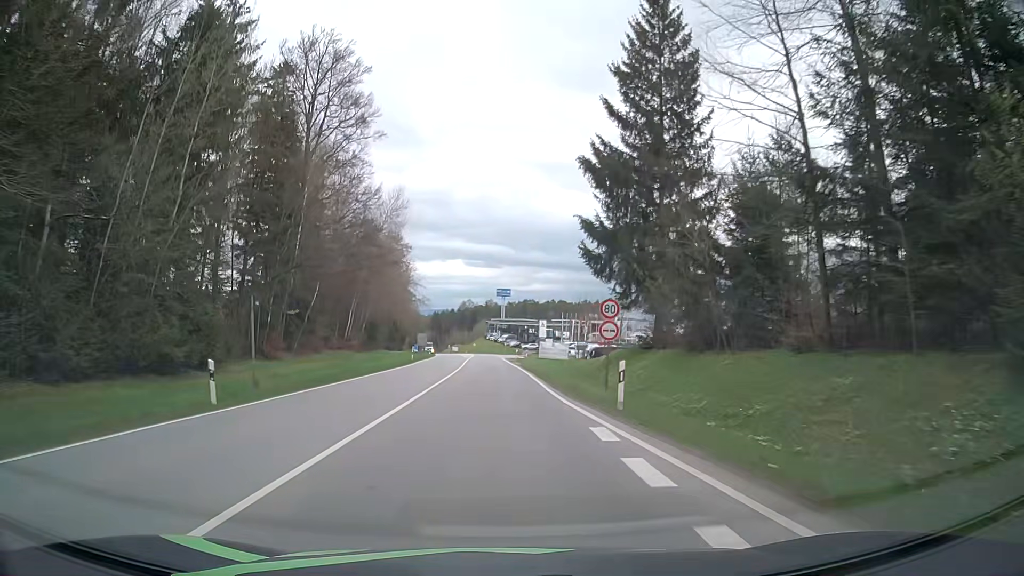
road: secondary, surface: asphalt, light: Day
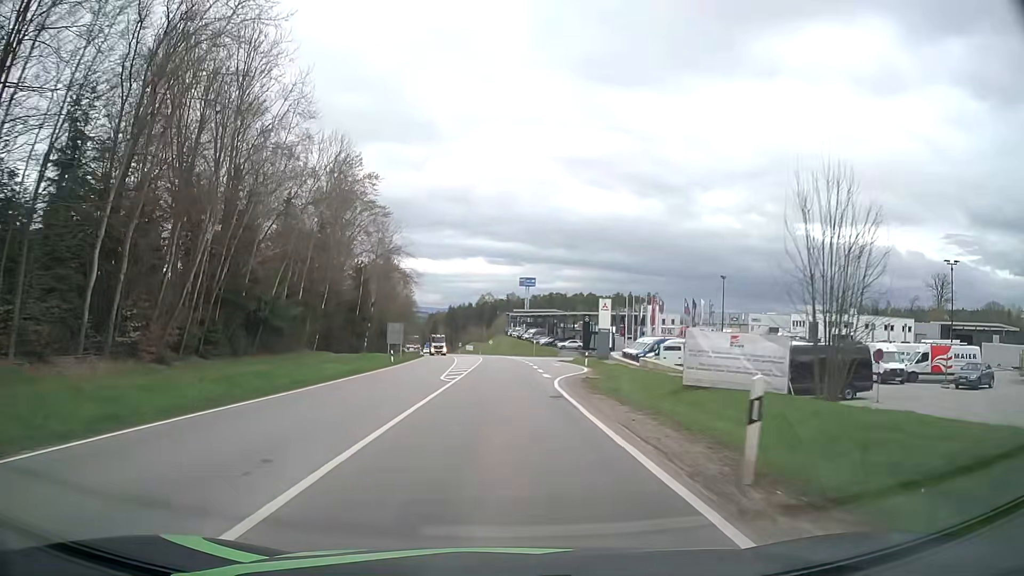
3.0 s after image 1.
(-1.0, +52.3) m; -1°
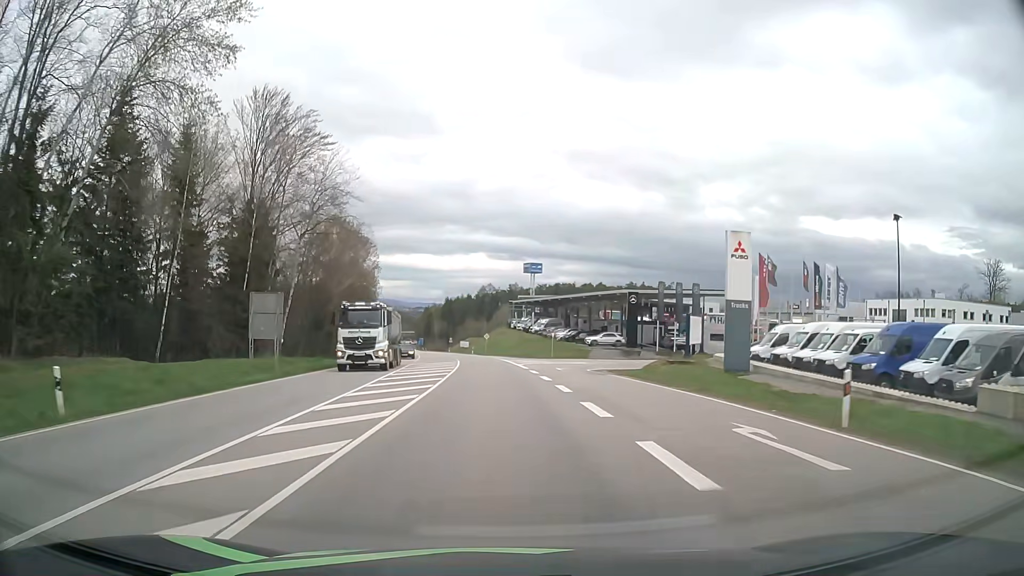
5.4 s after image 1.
(-0.1, +40.5) m; -1°
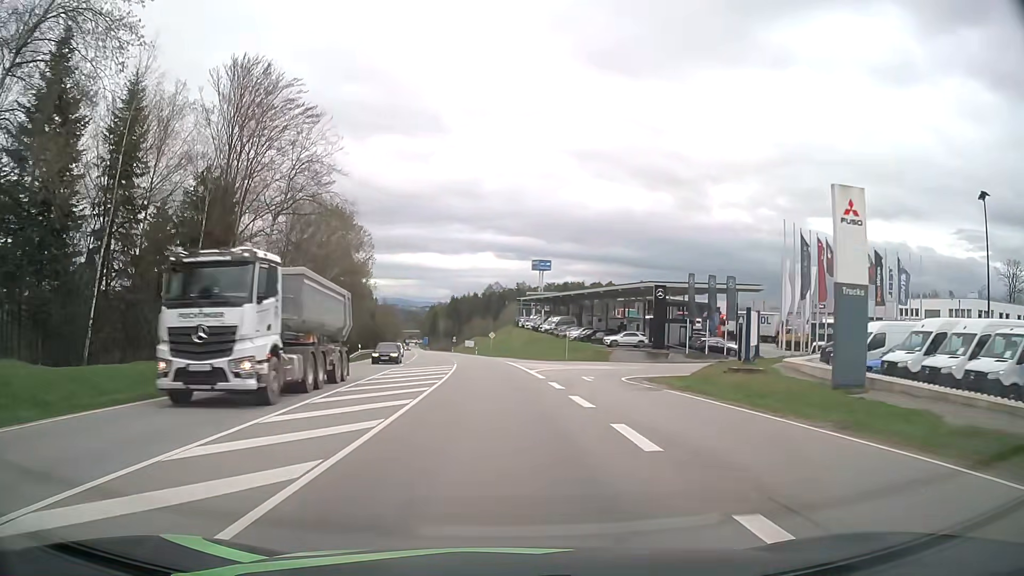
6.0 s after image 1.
(0.0, +9.9) m; 0°
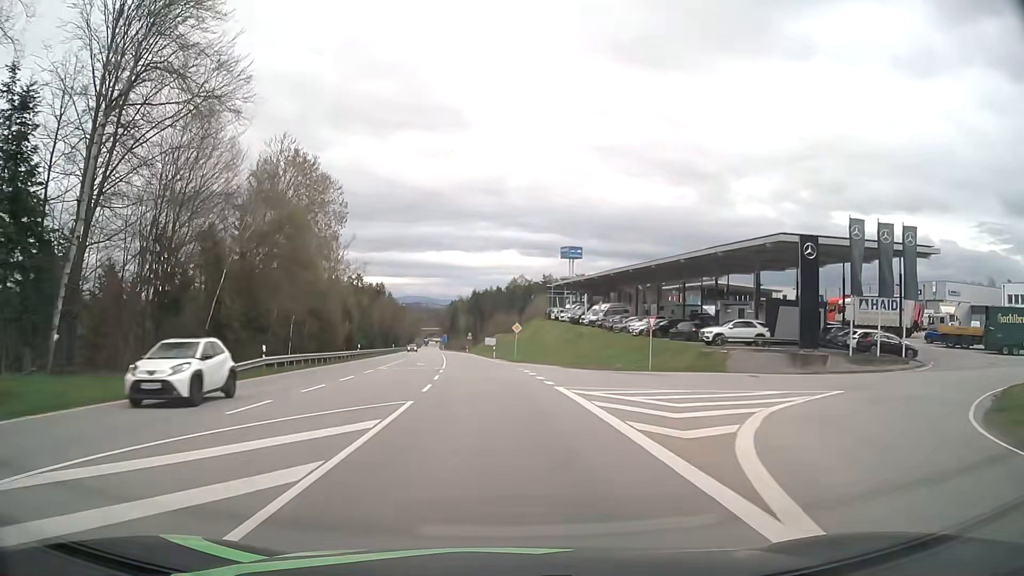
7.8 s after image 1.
(-0.4, +29.1) m; -2°
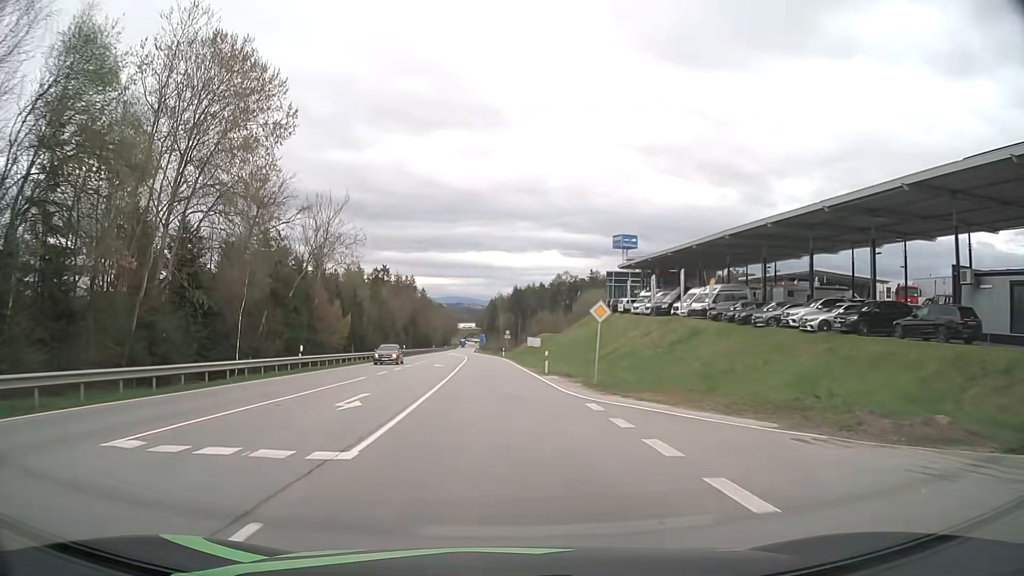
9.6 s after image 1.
(-0.9, +28.7) m; -4°
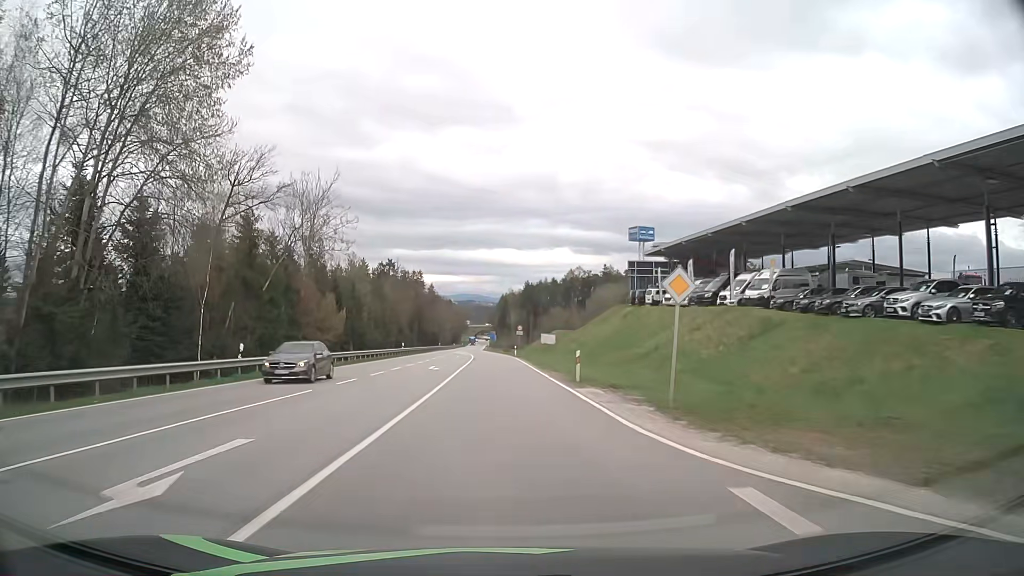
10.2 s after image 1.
(-0.1, +9.7) m; -1°
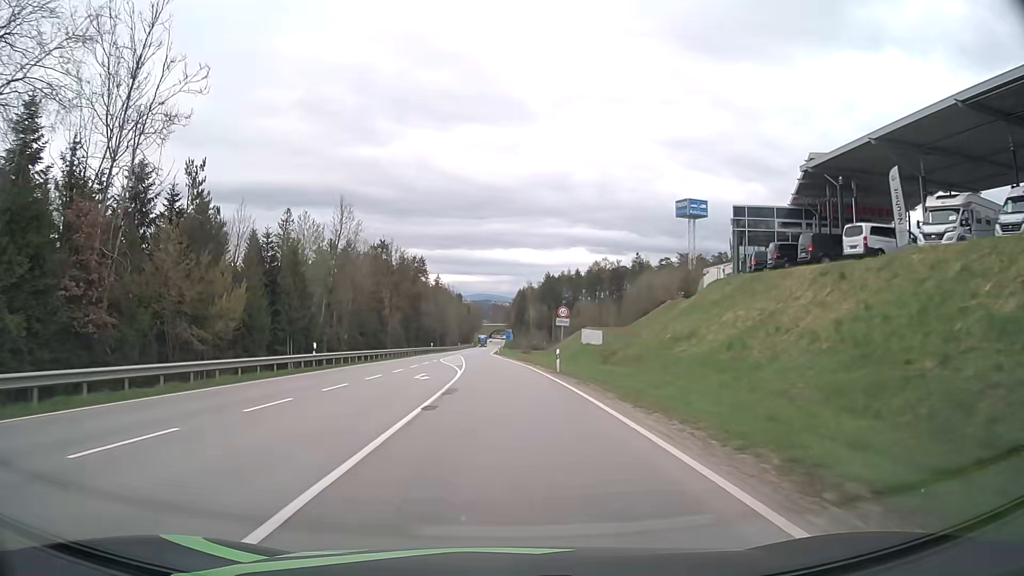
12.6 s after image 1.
(-0.7, +39.5) m; -2°
